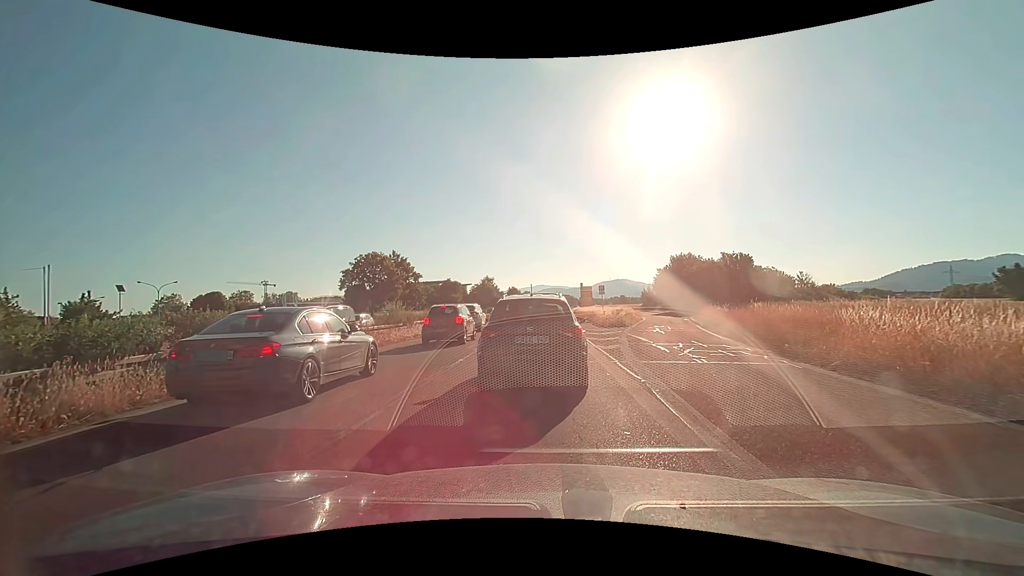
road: trunk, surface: asphalt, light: Day
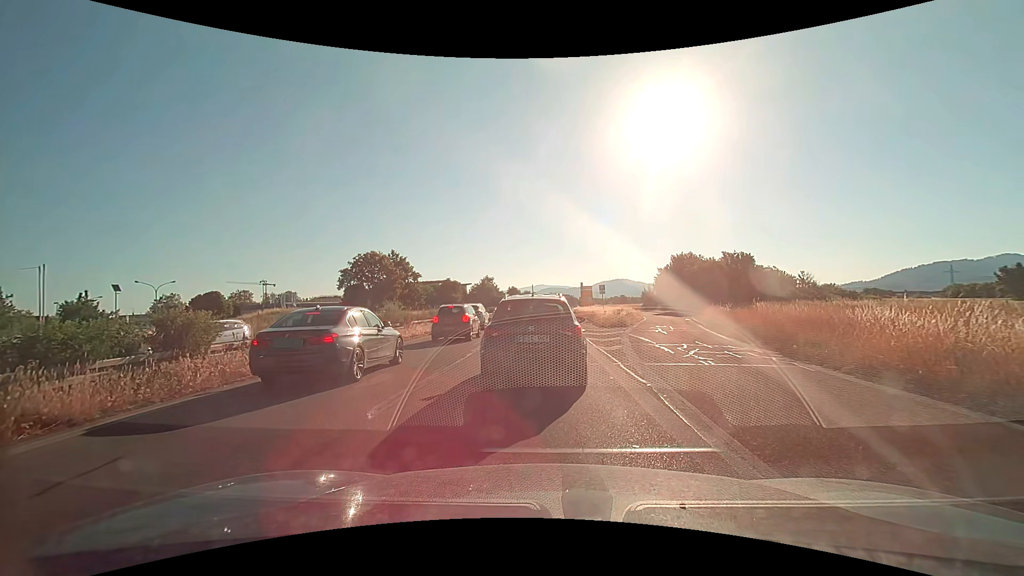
(0.0, +0.5) m; 0°
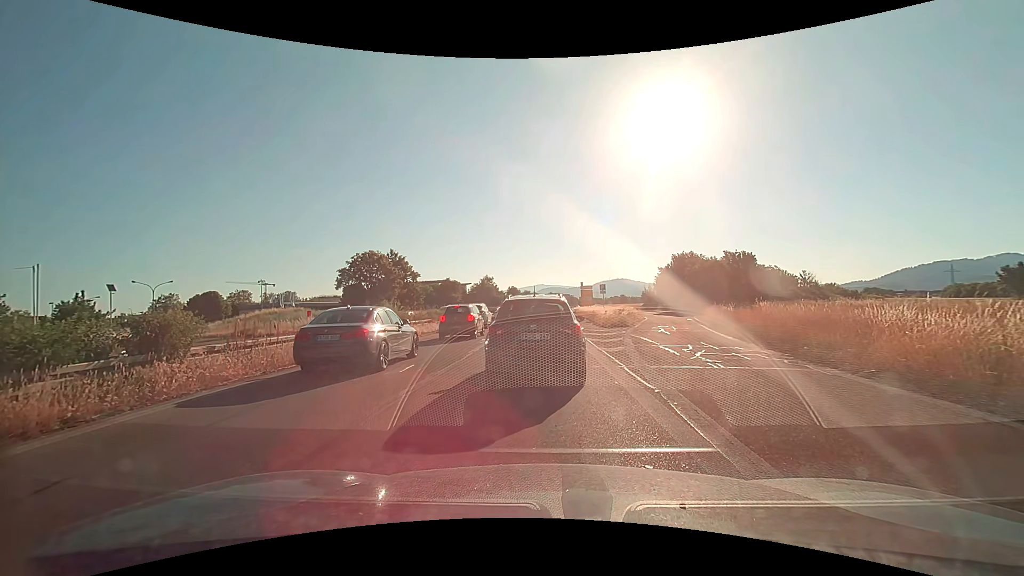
(0.0, +0.6) m; 0°
